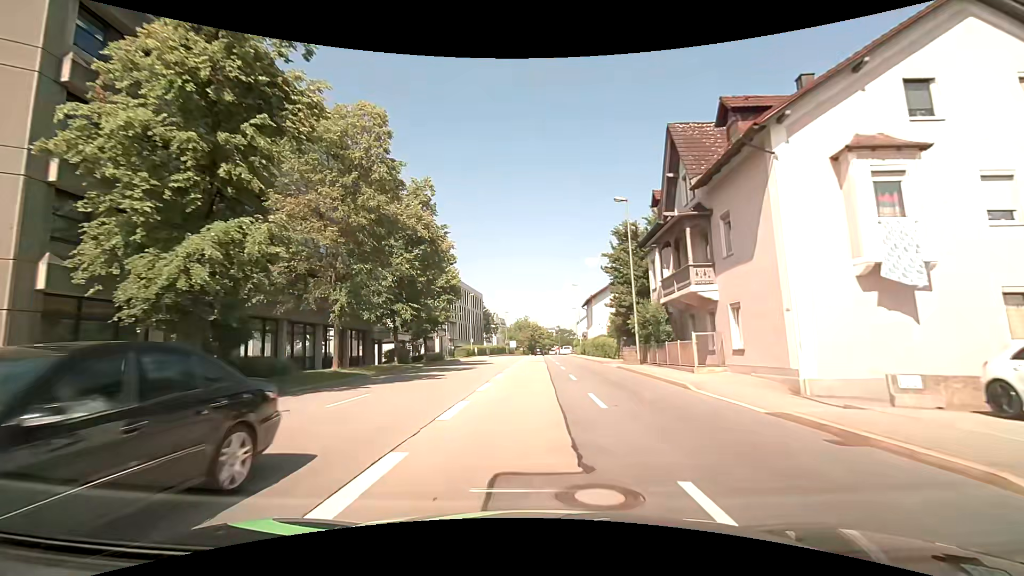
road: primary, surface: asphalt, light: Day
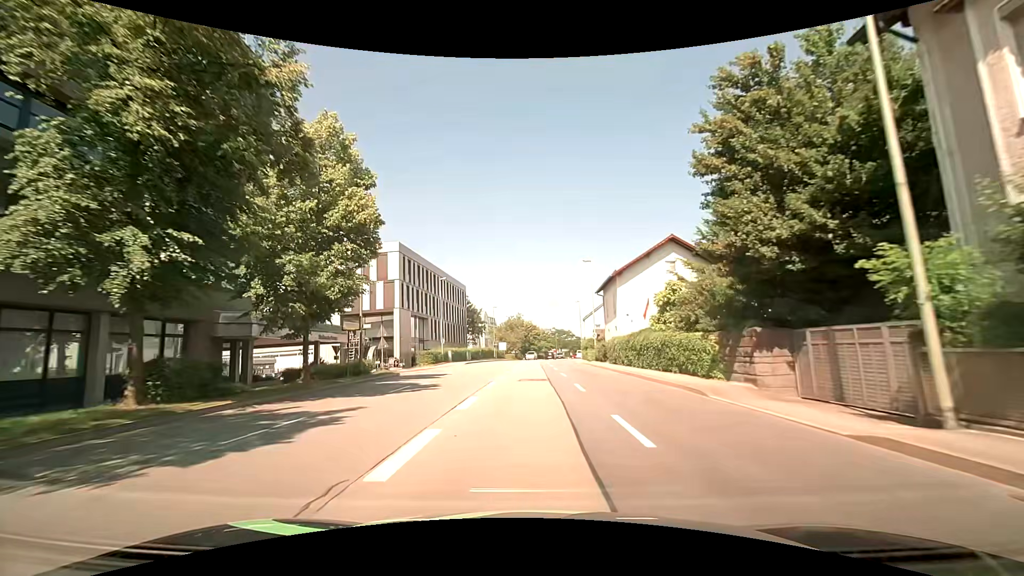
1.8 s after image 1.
(-0.1, +22.1) m; 0°
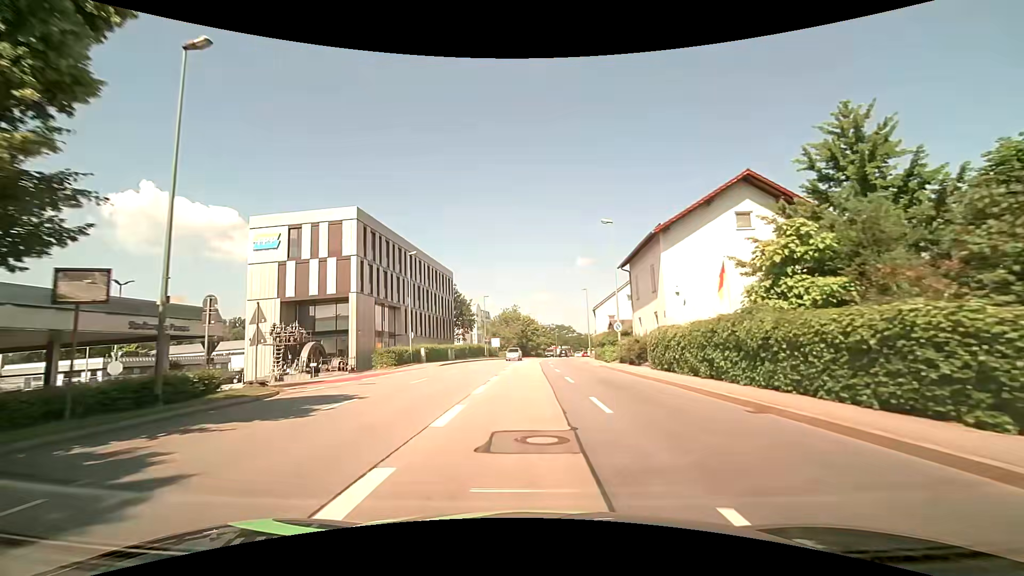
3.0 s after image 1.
(0.0, +14.7) m; 0°
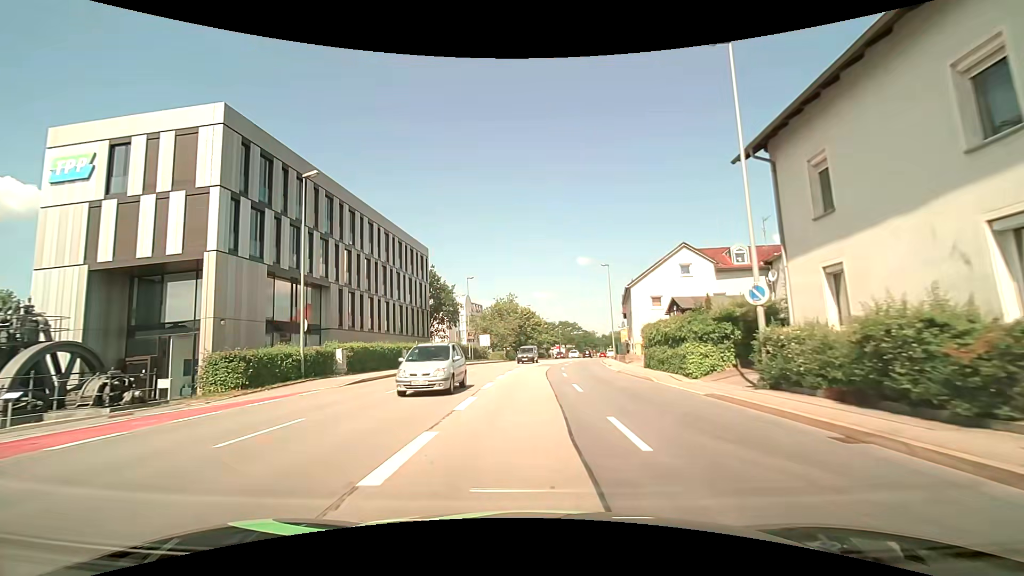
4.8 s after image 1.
(-0.1, +21.4) m; 0°
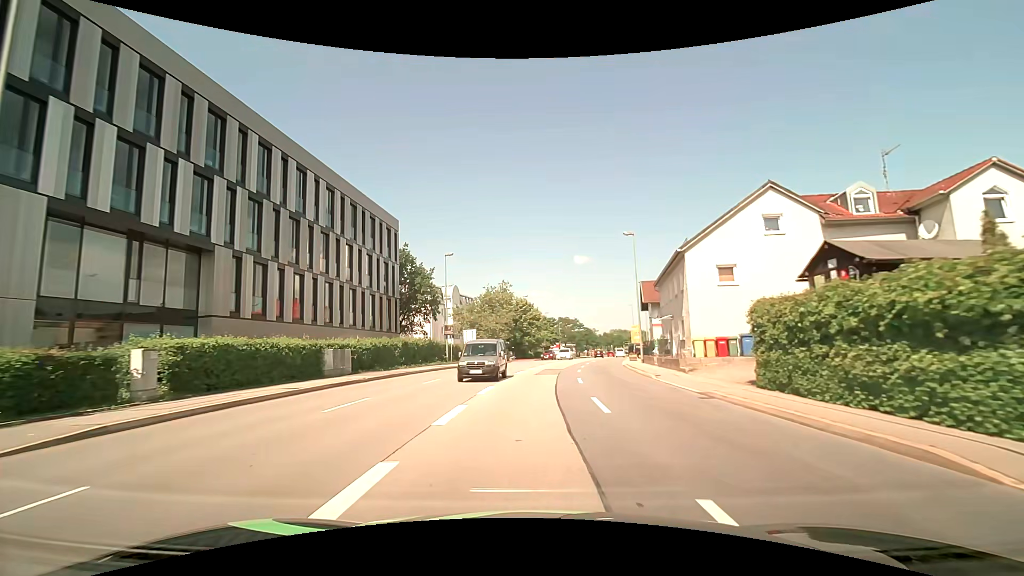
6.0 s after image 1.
(0.0, +14.2) m; 0°
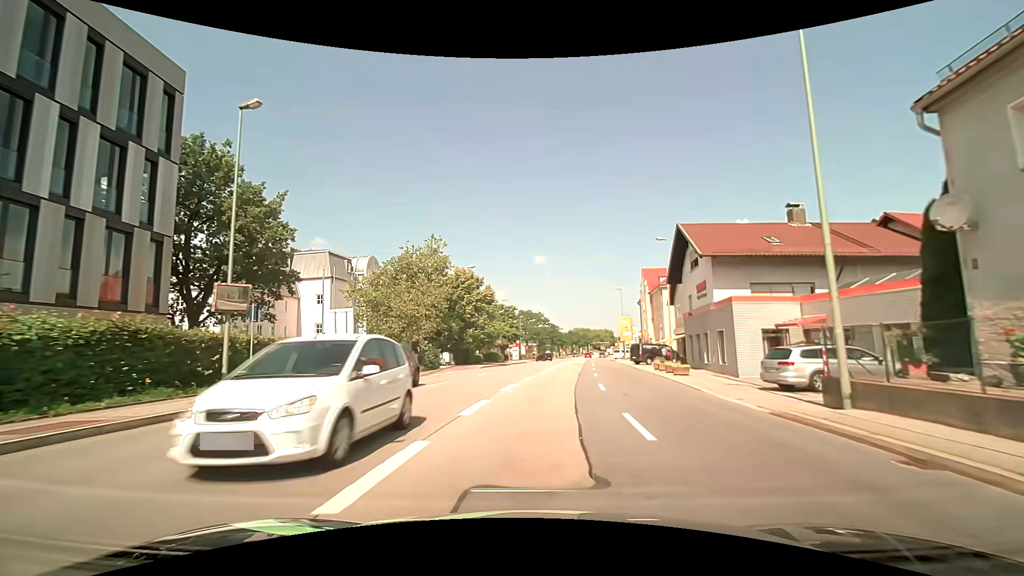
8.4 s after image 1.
(+1.0, +28.4) m; +5°
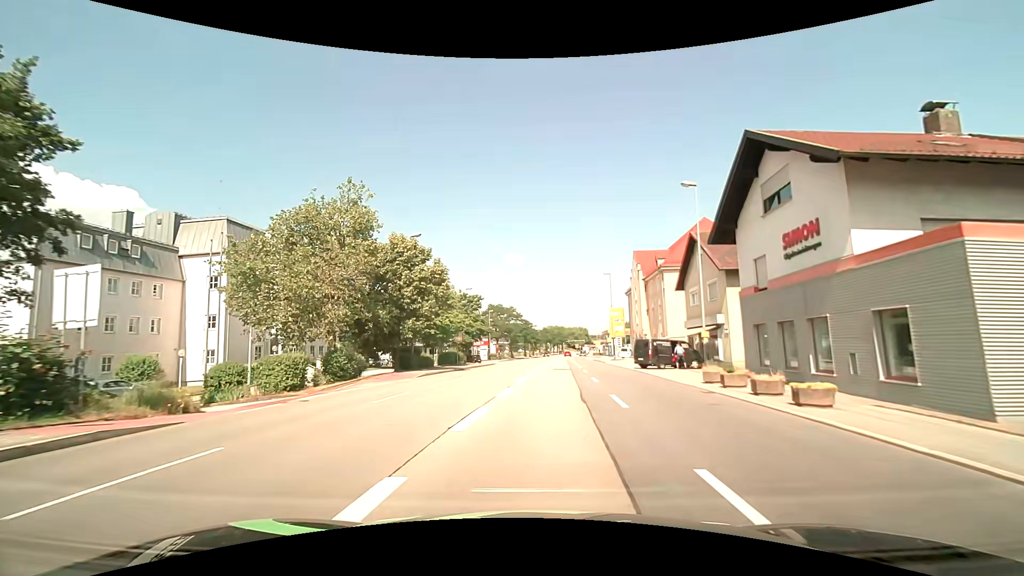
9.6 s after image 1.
(+0.4, +14.0) m; +2°
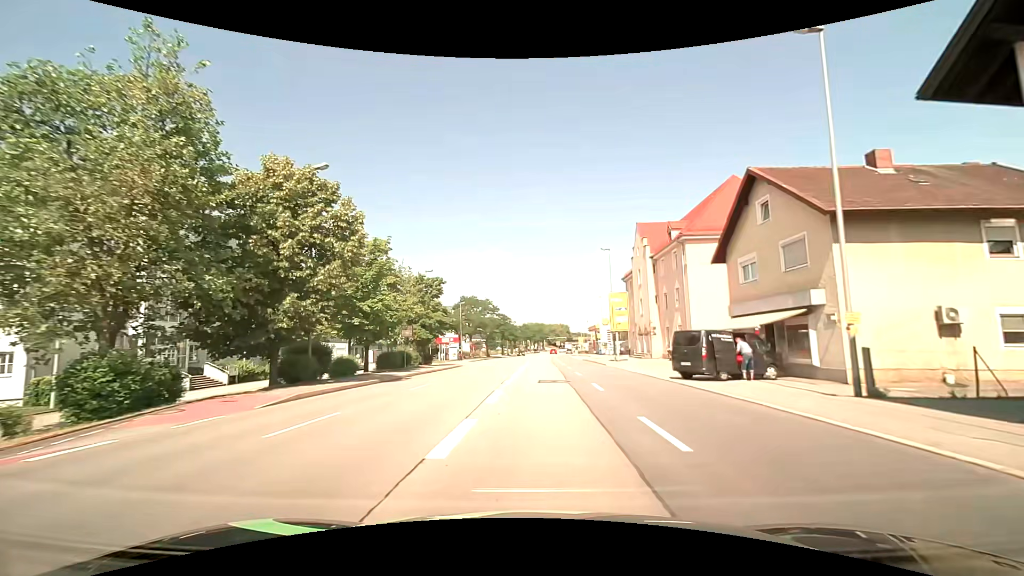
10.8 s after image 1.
(+0.4, +14.0) m; +3°
